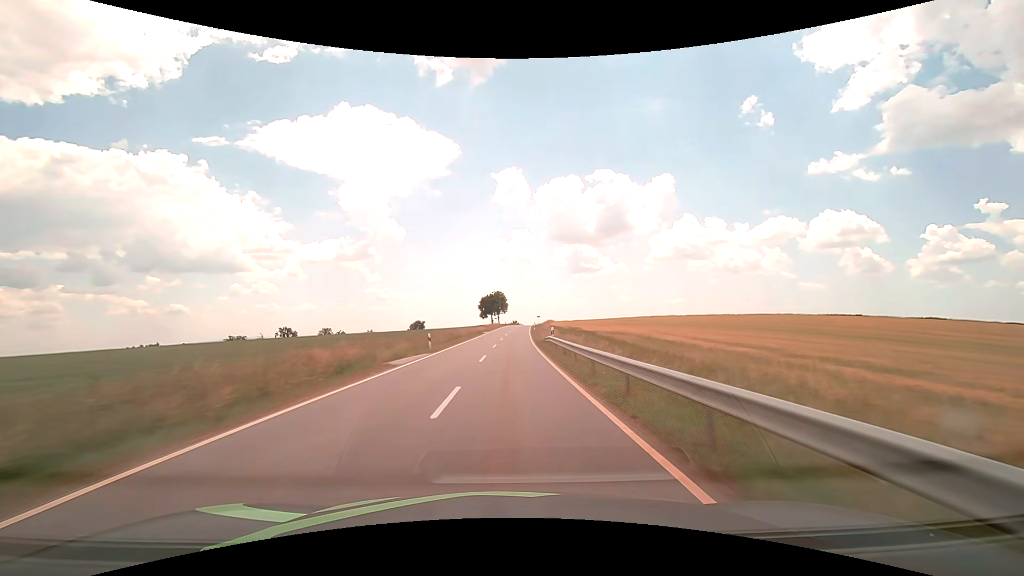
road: tertiary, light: Day
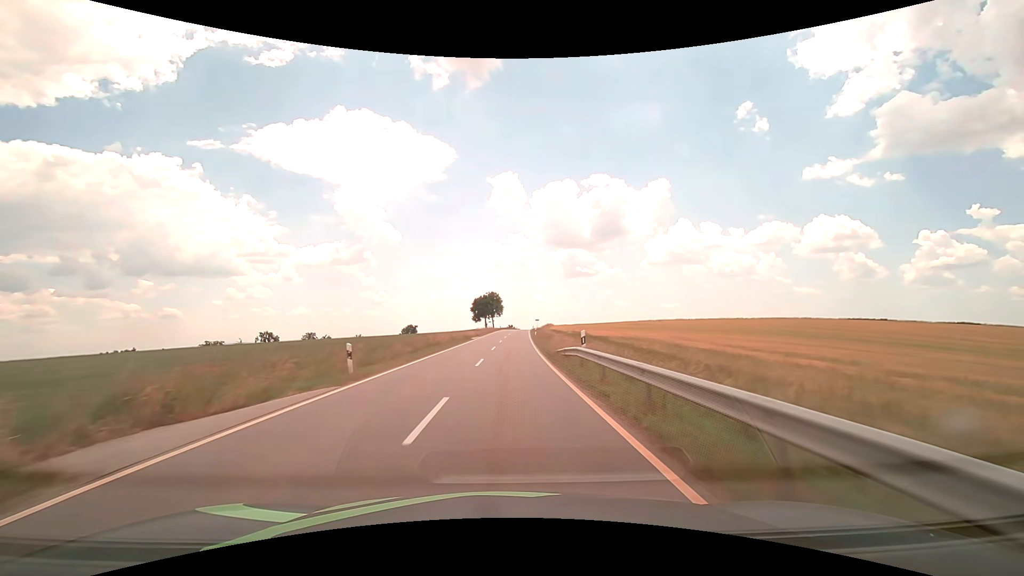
(+0.1, +13.8) m; +1°
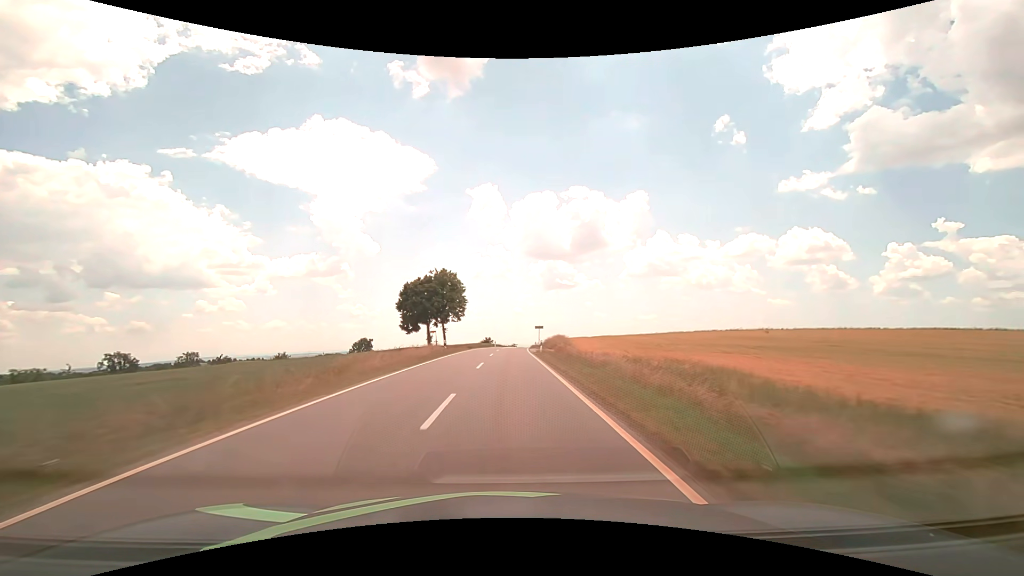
(+1.6, +72.3) m; +2°
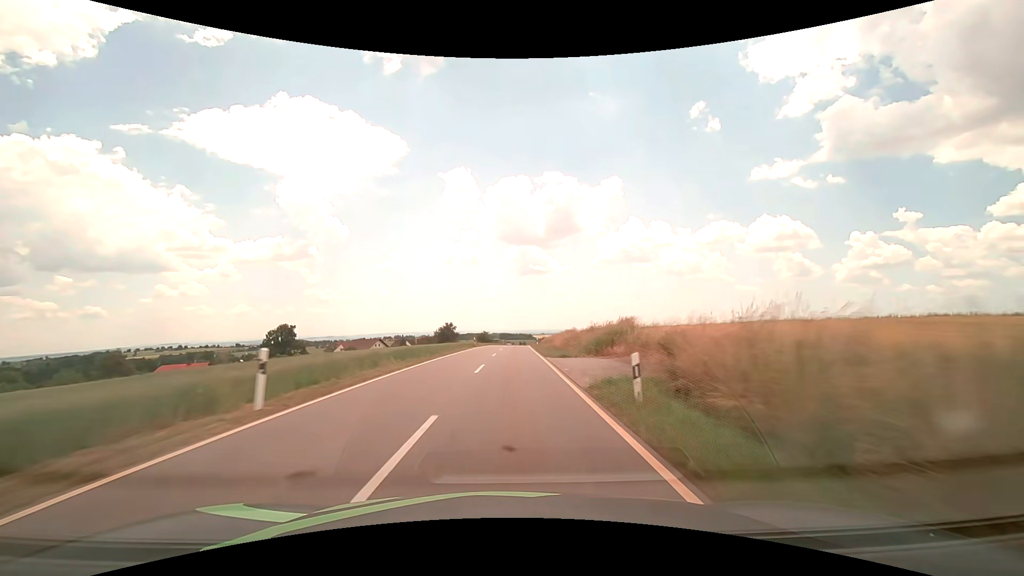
(+1.8, +76.1) m; +3°
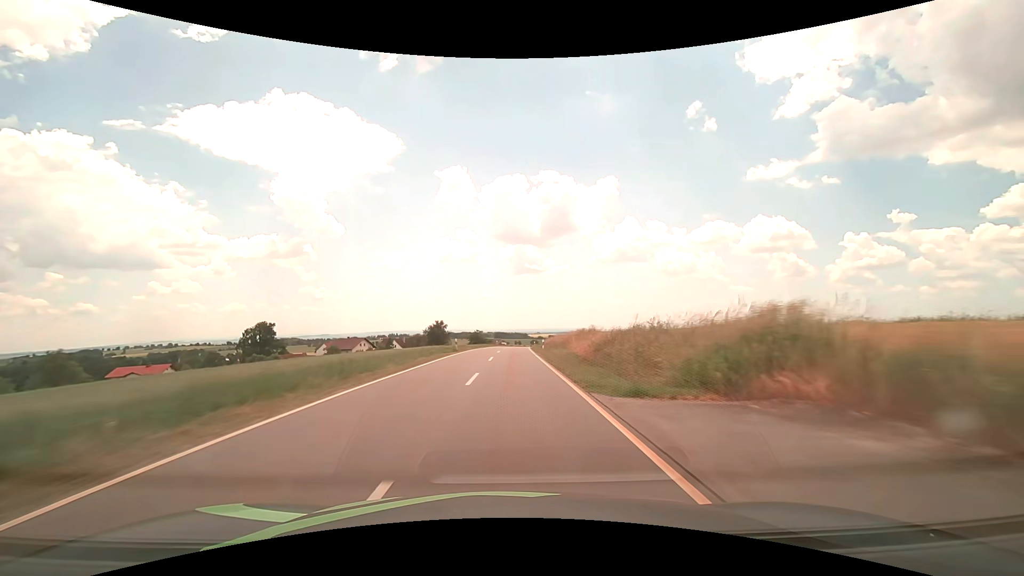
(+0.1, +15.6) m; +1°
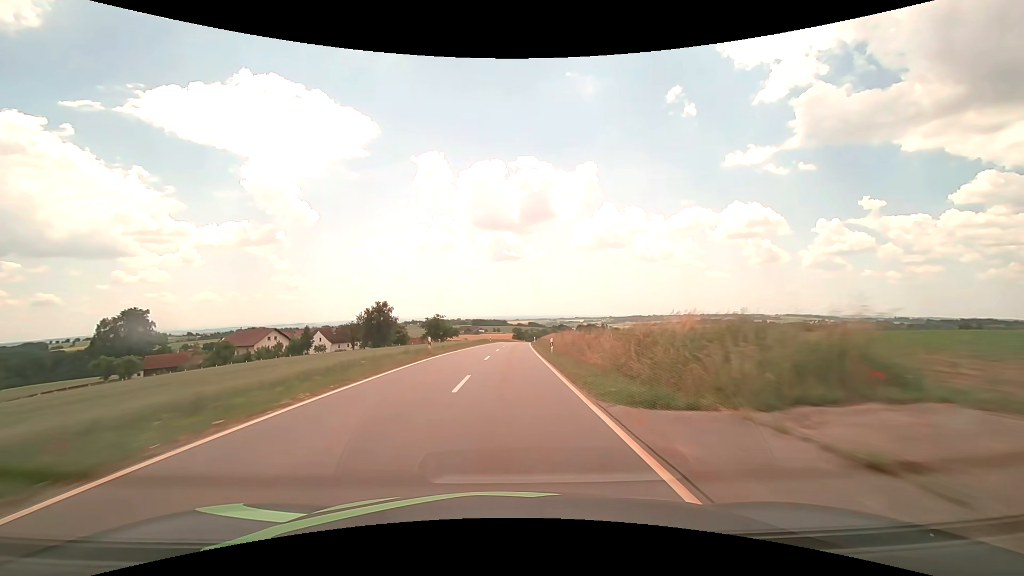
(+1.3, +62.8) m; +2°
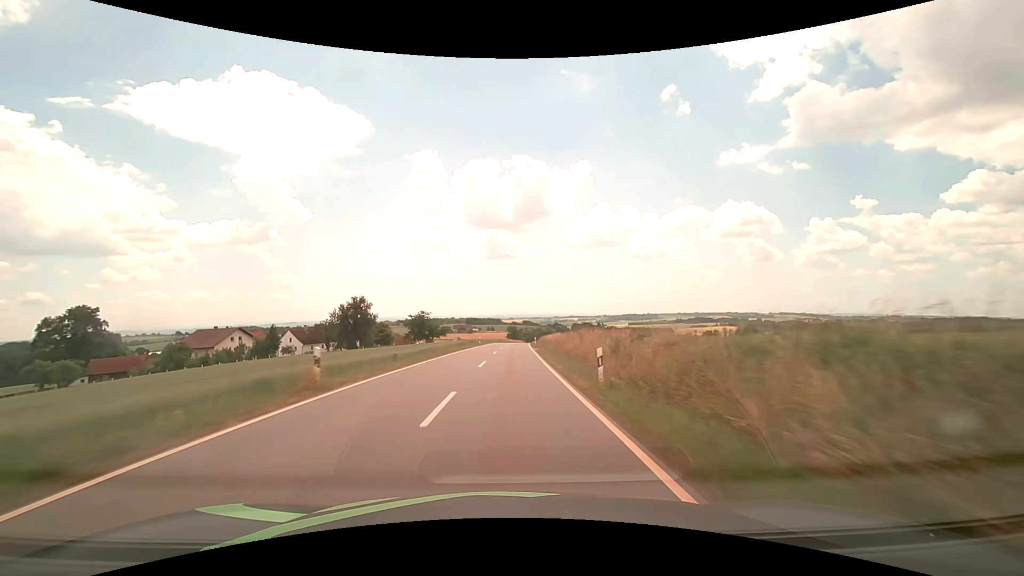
(+0.1, +15.8) m; +1°
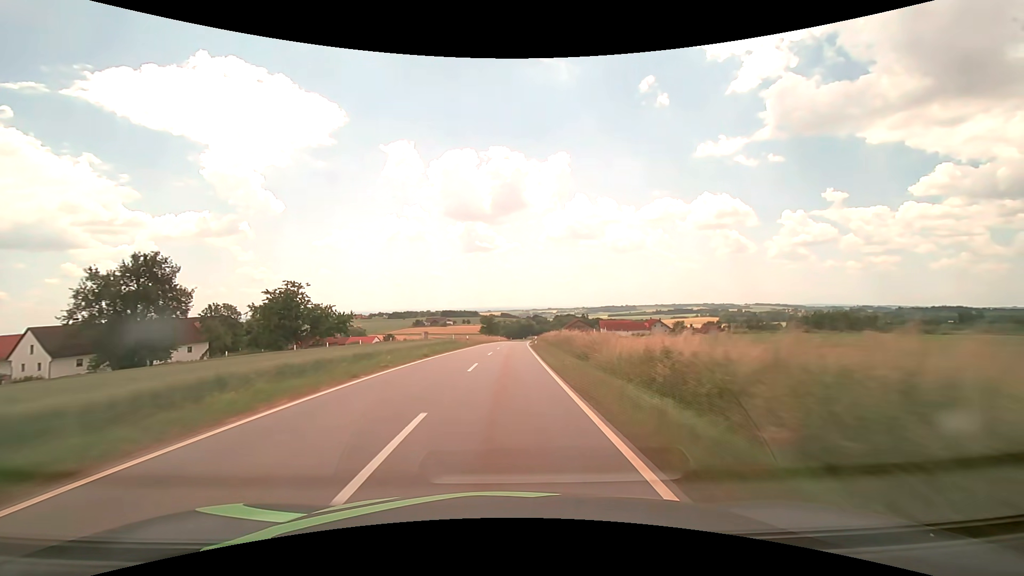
(+1.5, +63.6) m; +3°
(0, +10) (0, +20) (0, +30) (0, +40) (+1, +50) (+1, +60) (+2, +70) (+2, +80) (+3, +90) (+3, +100) m
